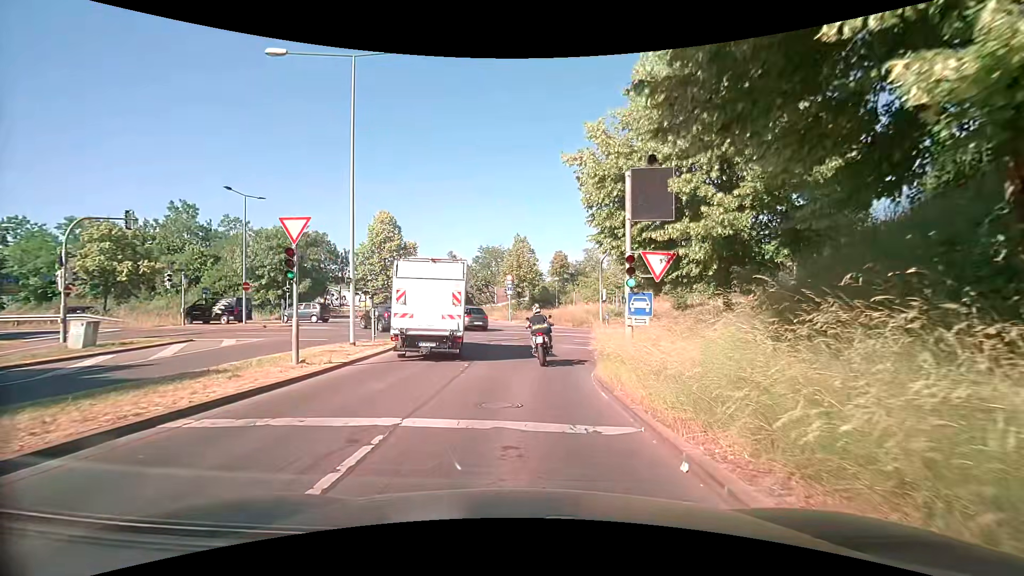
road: tertiary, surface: asphalt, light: Day
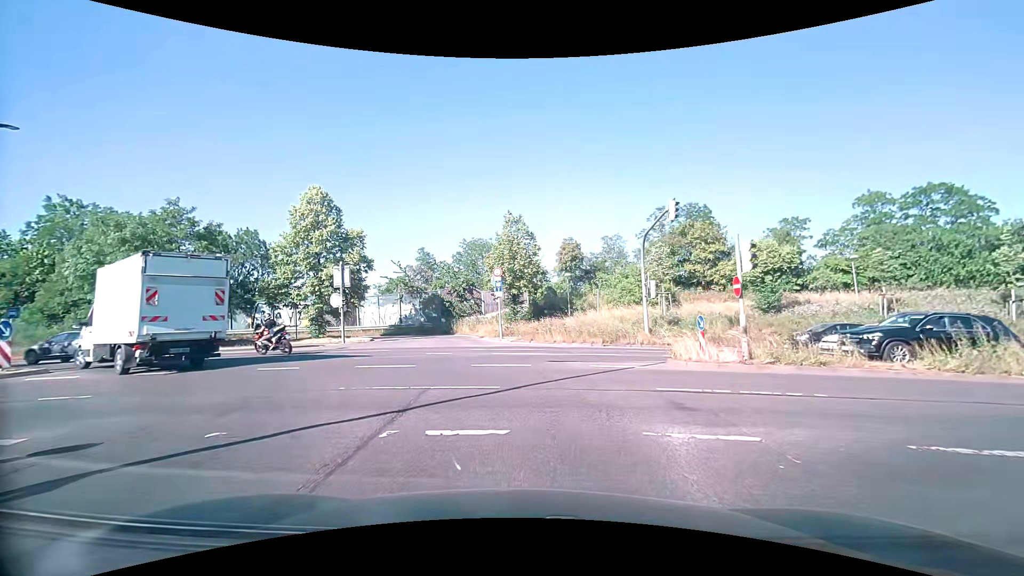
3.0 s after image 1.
(-0.2, +16.7) m; -1°
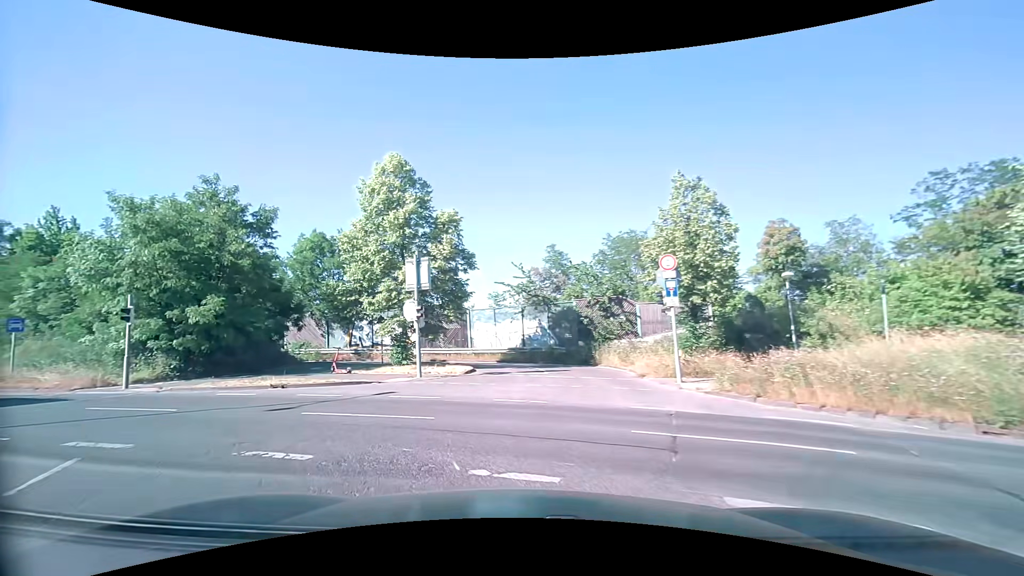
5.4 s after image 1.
(-1.0, +13.2) m; -16°
